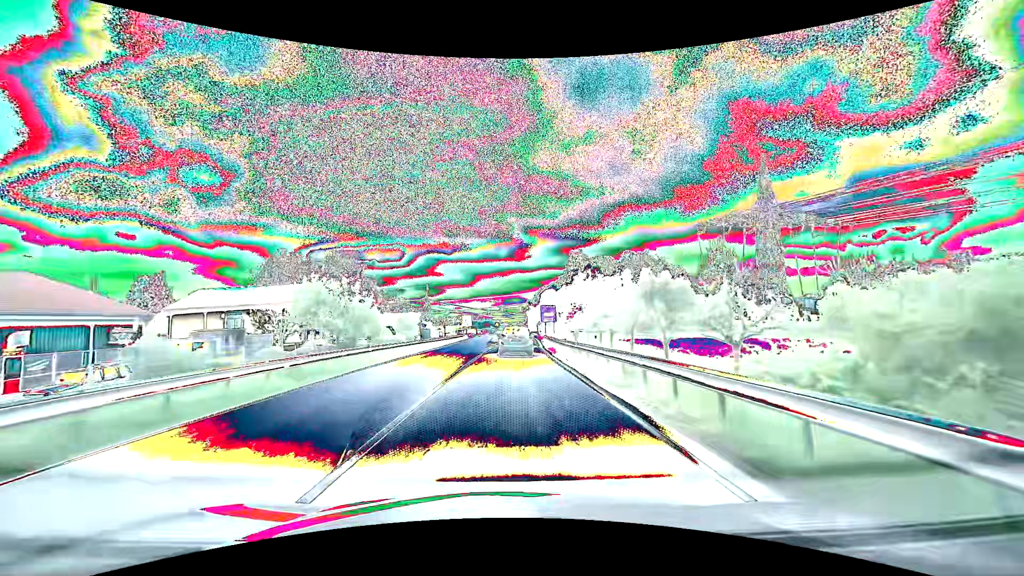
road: primary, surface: asphalt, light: Day
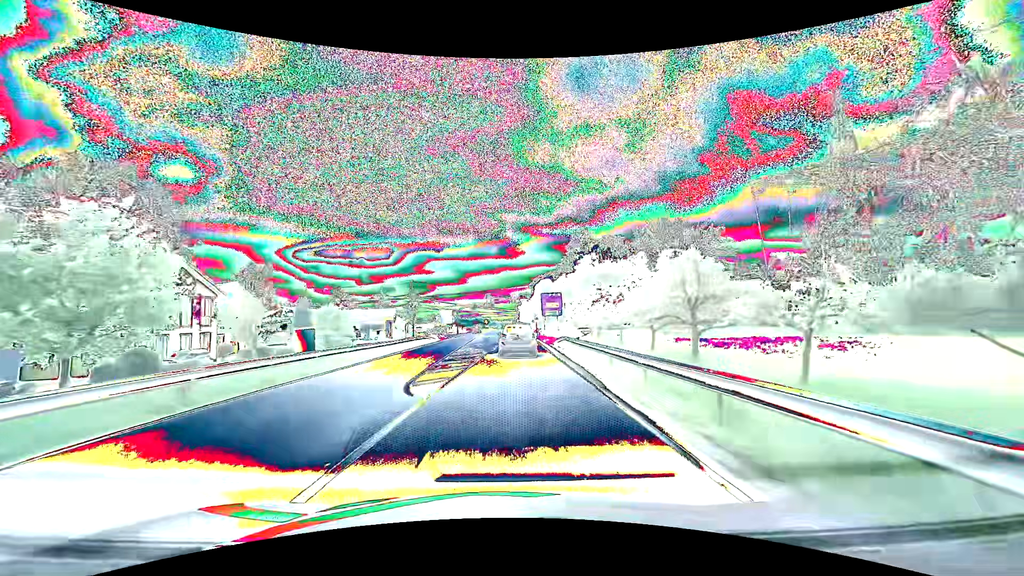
(+0.3, +28.0) m; +1°
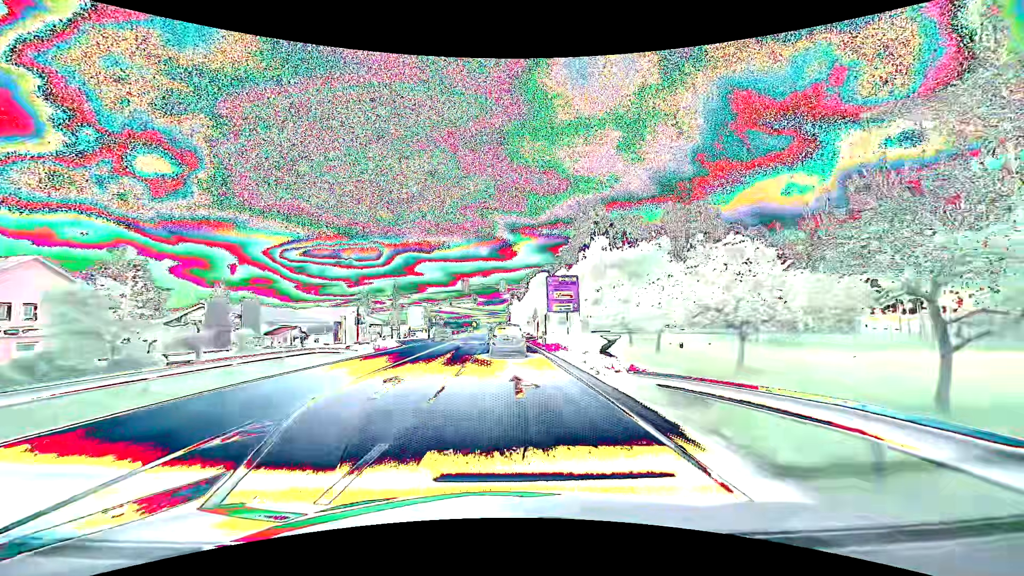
(+0.4, +27.1) m; +1°
(0, +10) (0, +20) (0, +30) (0, +40) (-1, +50) (-1, +60) (-1, +70) (-2, +80) (-2, +90) (-3, +100) m
